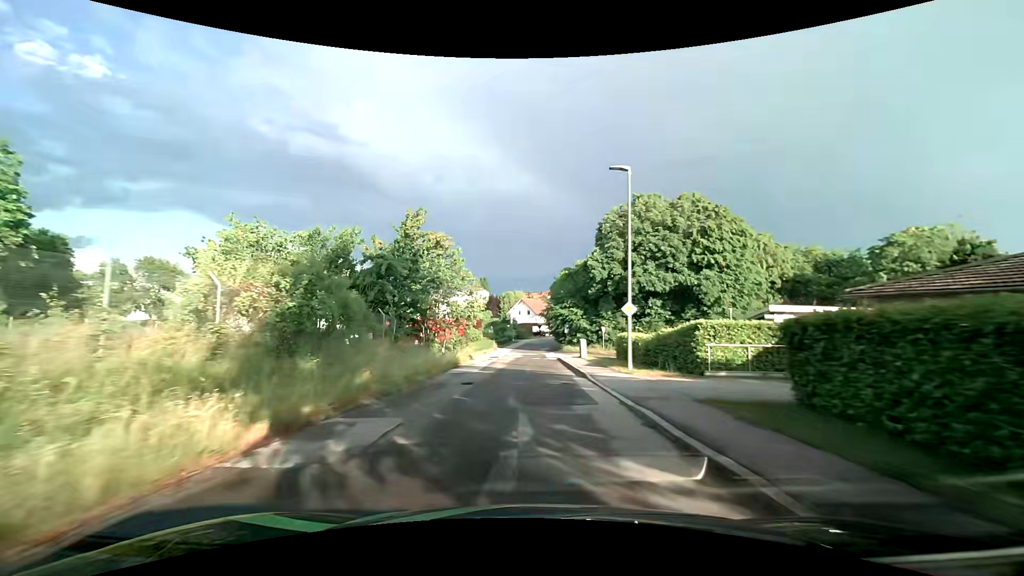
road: residential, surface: asphalt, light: Day
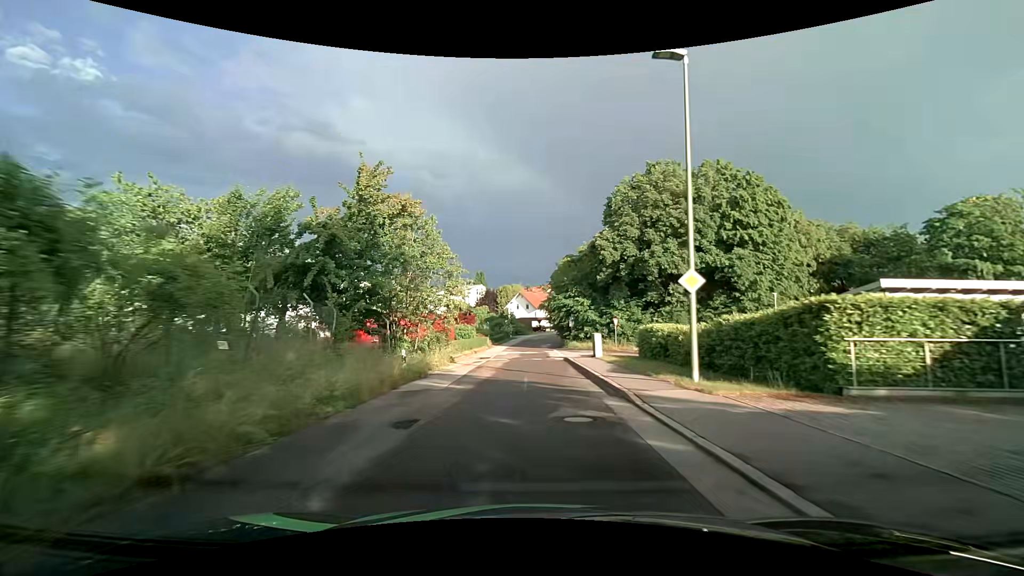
(+0.1, +7.6) m; +2°
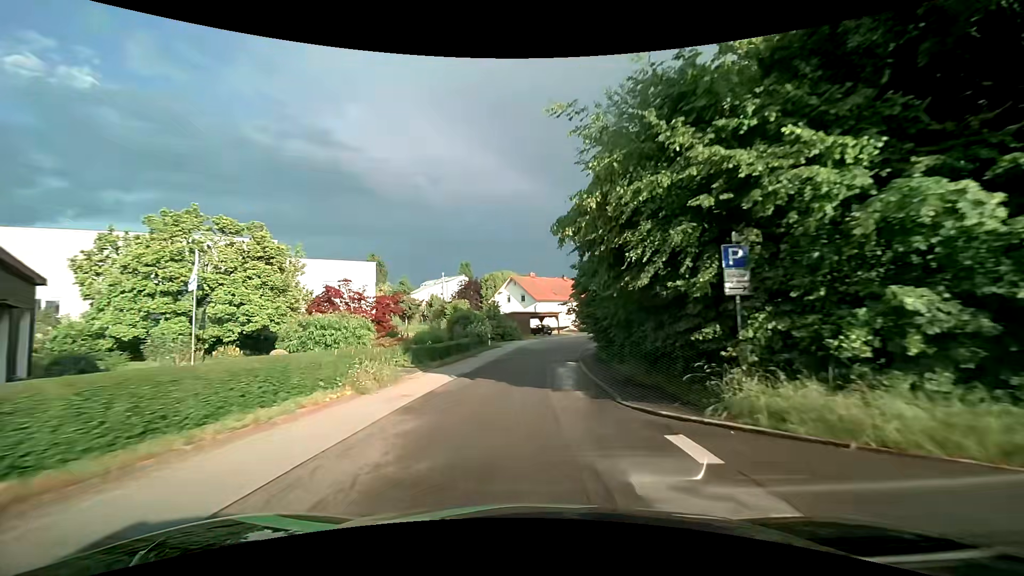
(-0.7, +37.1) m; -1°
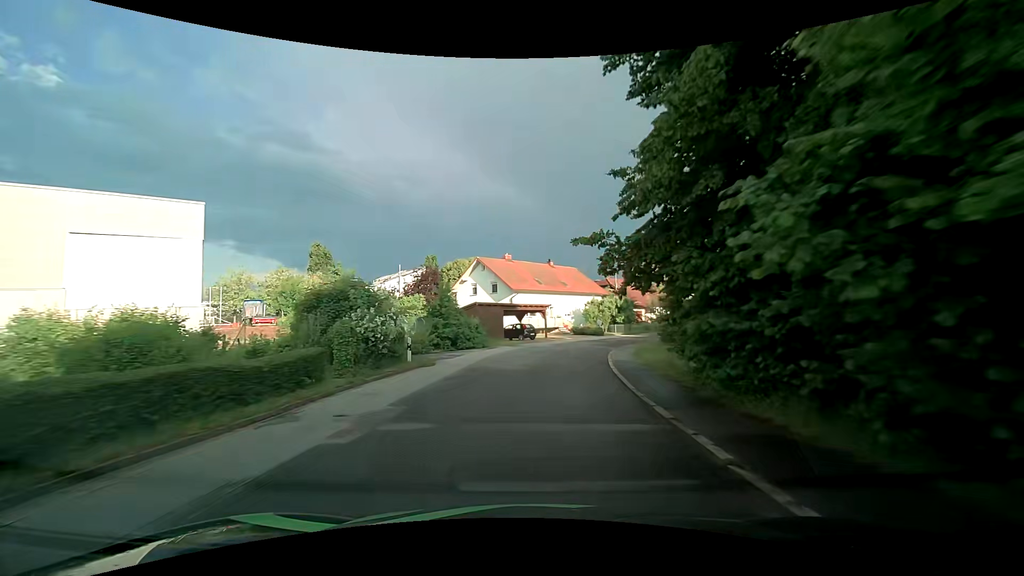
(+0.2, +21.8) m; +3°
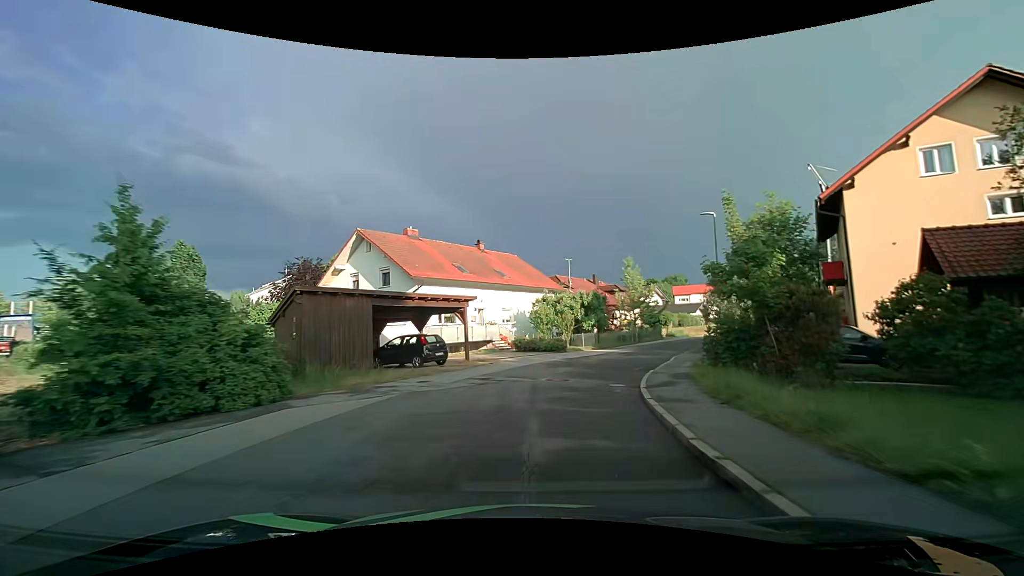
(+1.0, +20.7) m; +7°
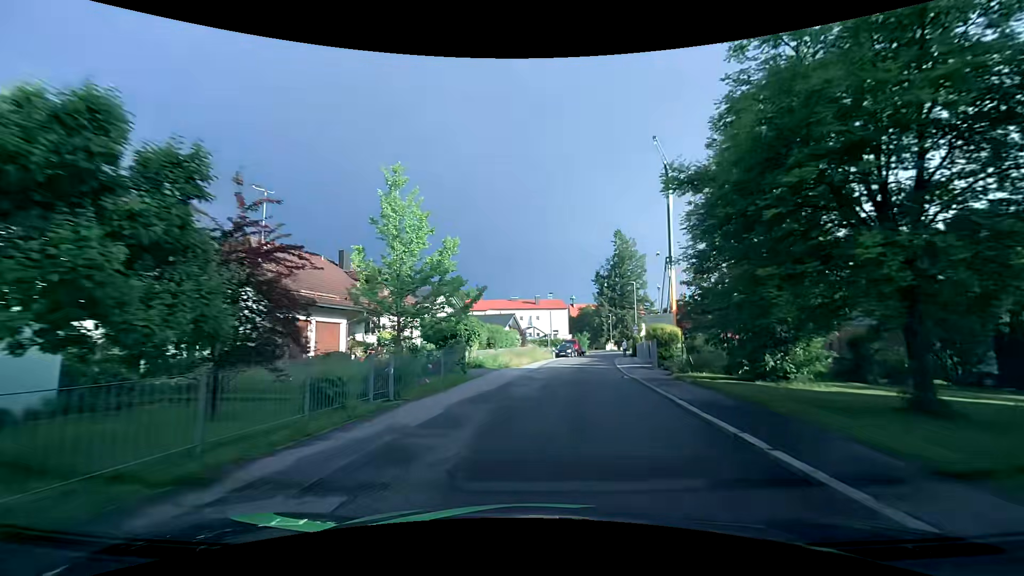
(+6.1, +30.3) m; +24°
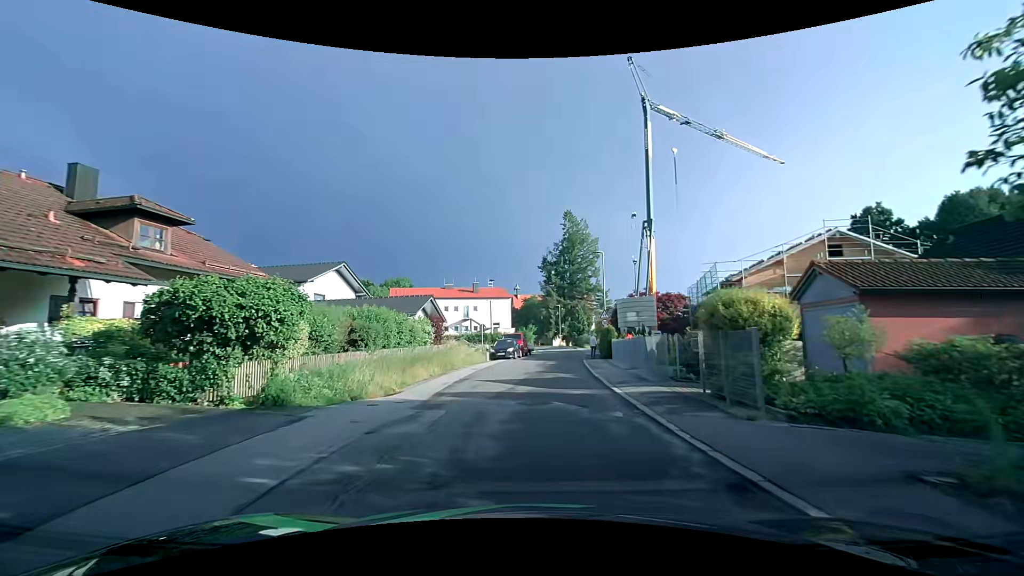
(+1.2, +16.3) m; +7°
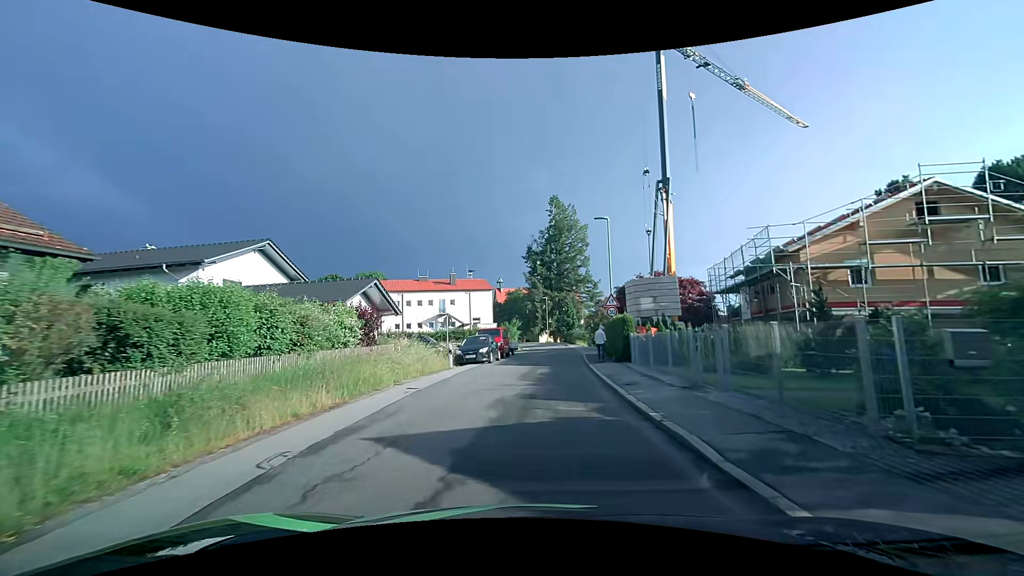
(+0.1, +9.6) m; +2°
(0, +10) (0, +20) (+1, +30) (+1, +40) (+2, +50) (+2, +60) (+1, +70) (0, +80) (-2, +90) (-4, +99) m
